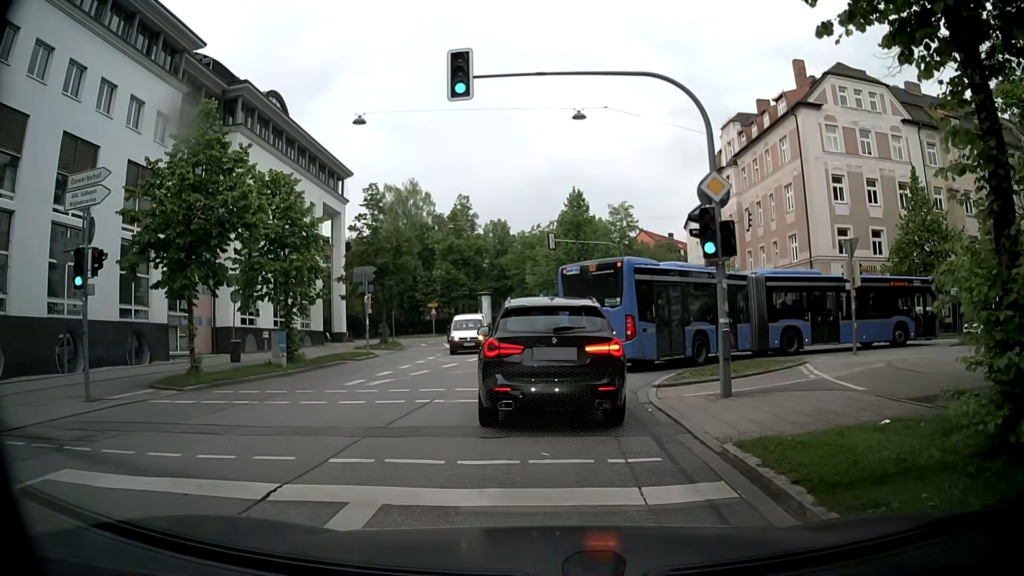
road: tertiary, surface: asphalt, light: Day
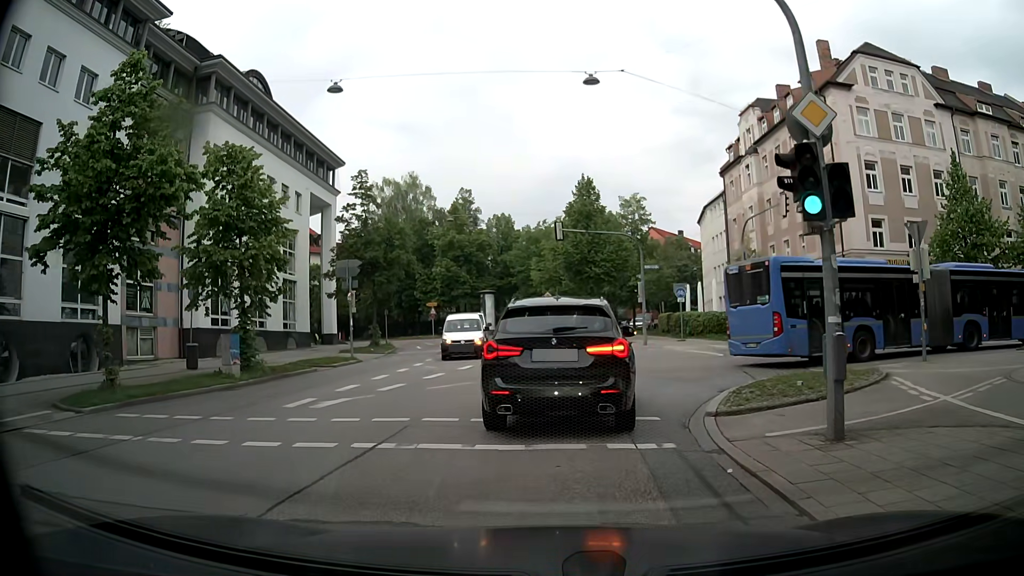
(-0.2, +4.4) m; -3°
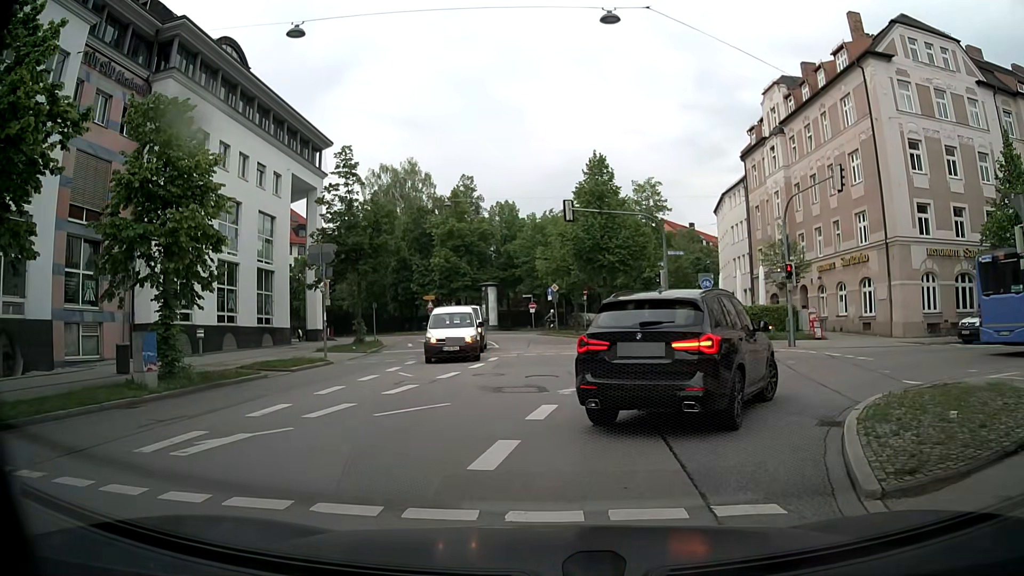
(0.0, +4.9) m; 0°
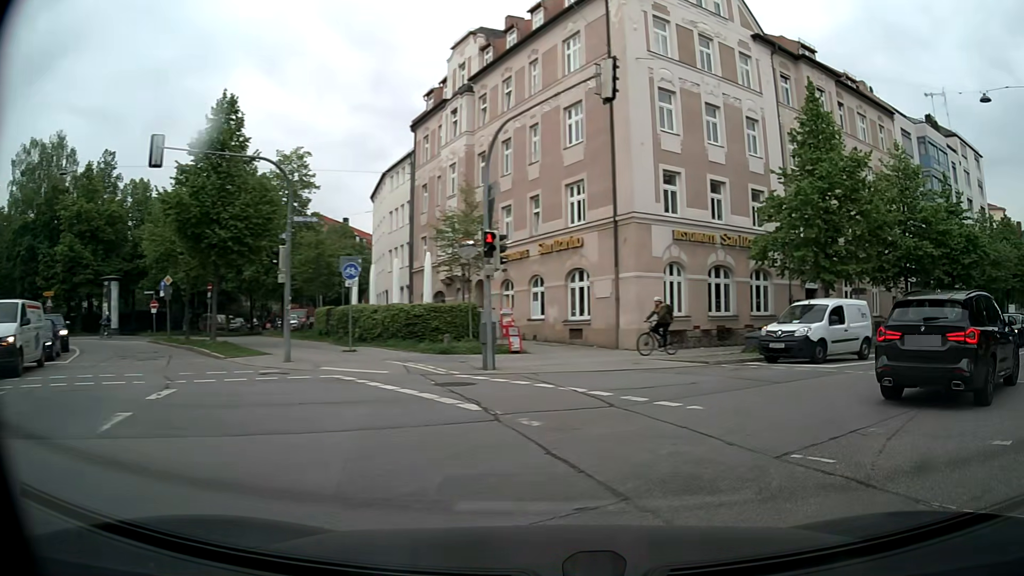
(+1.8, +10.7) m; +29°
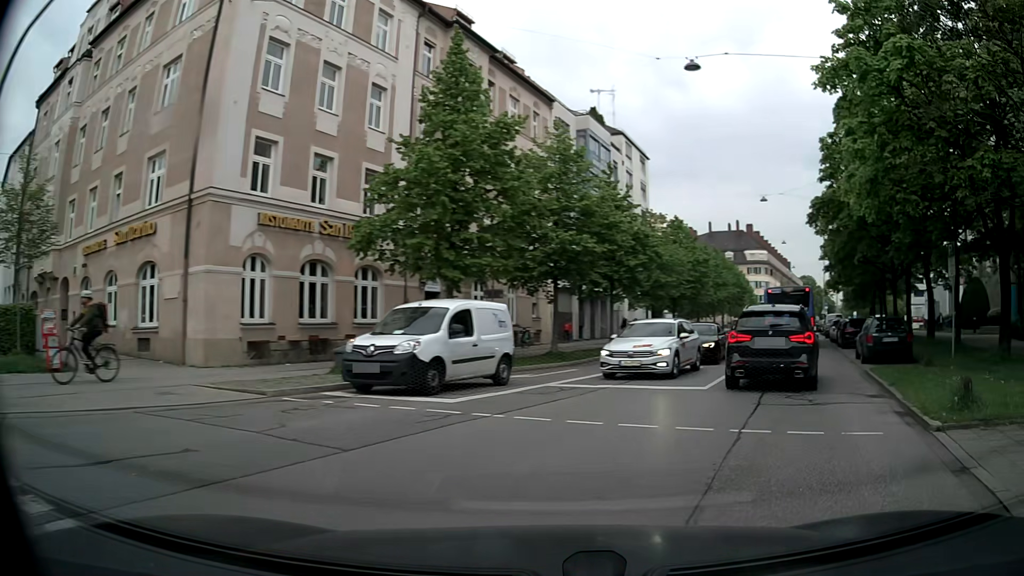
(+1.7, +5.9) m; +31°
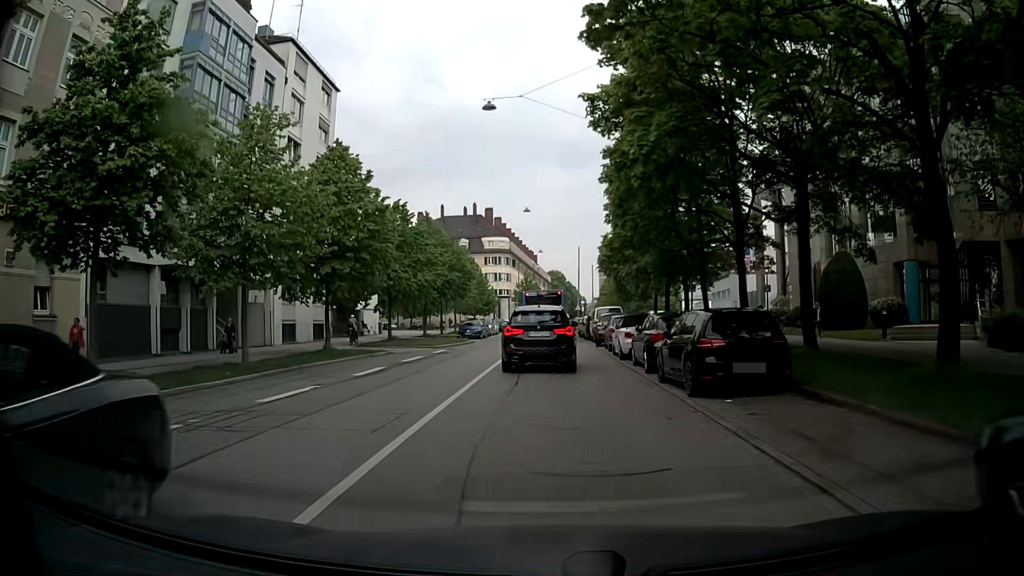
(+7.7, +20.8) m; +23°
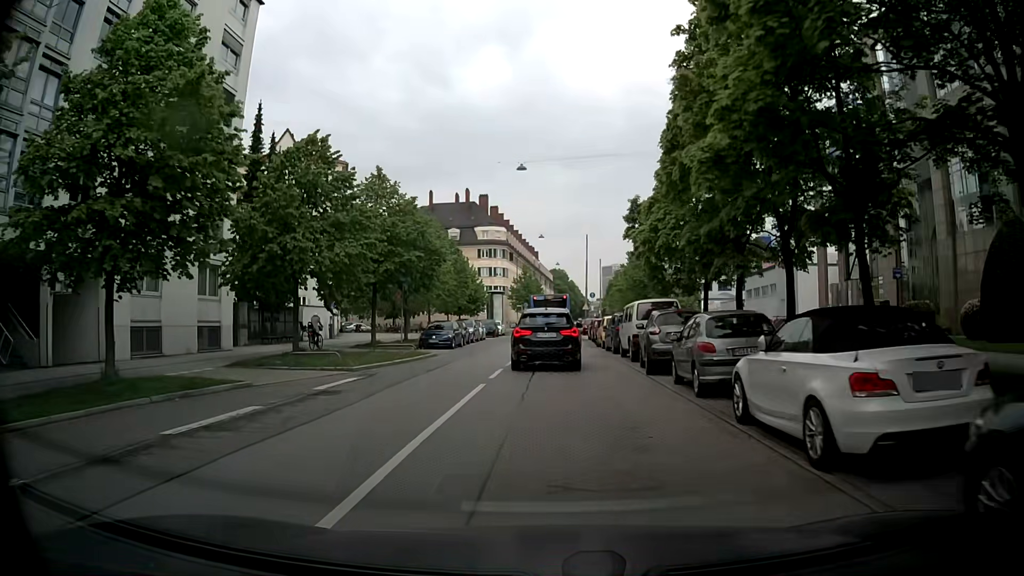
(-0.1, +15.9) m; -2°
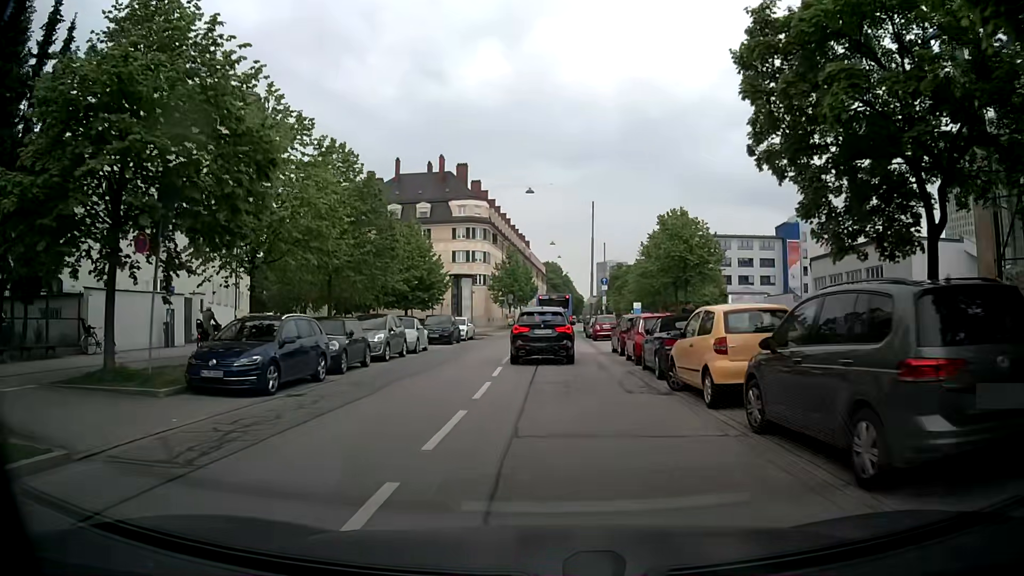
(+0.6, +22.7) m; +1°
(0, +10) (0, +20) (+1, +30) (+1, +40) (+1, +50) (+2, +60) (+2, +70) (+3, +80) (+4, +90) (+5, +100) m
